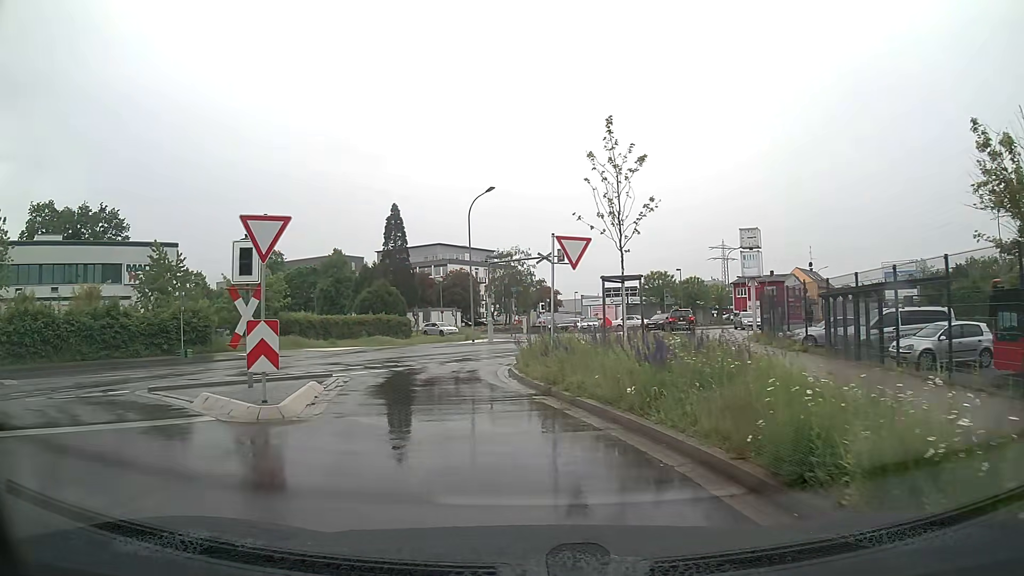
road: unclassified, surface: asphalt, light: Day
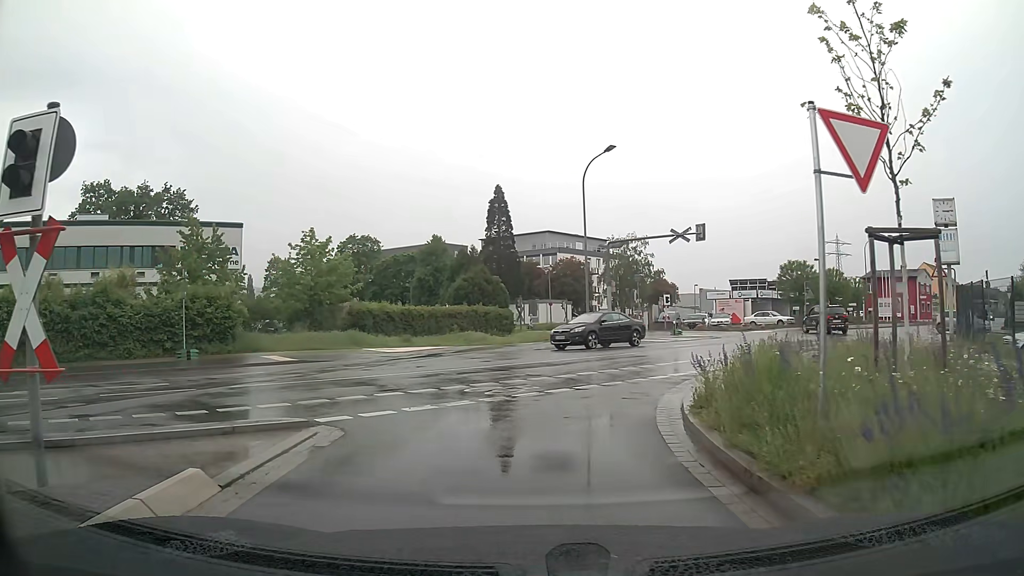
(-0.7, +8.8) m; -9°
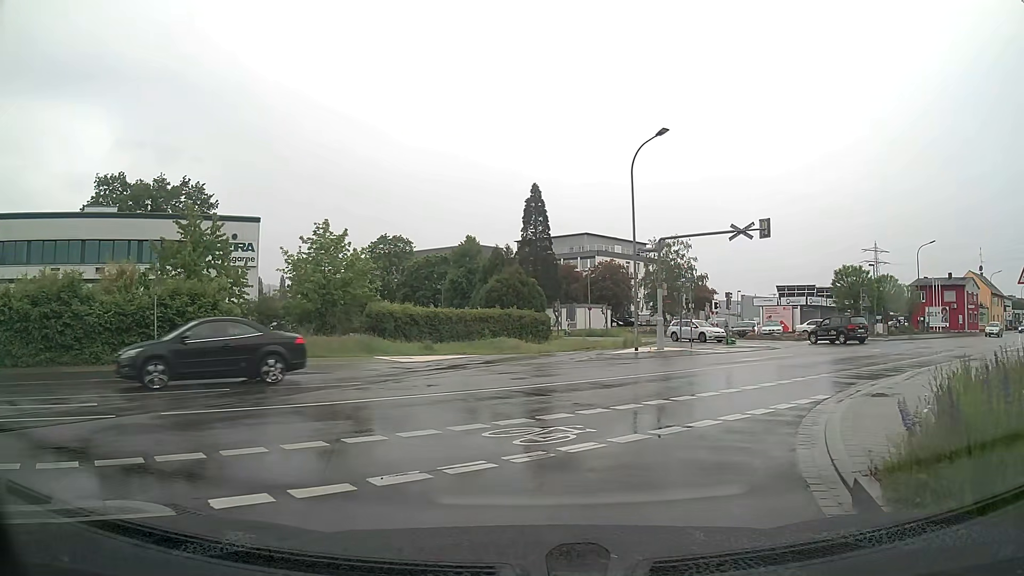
(-0.1, +4.0) m; -3°
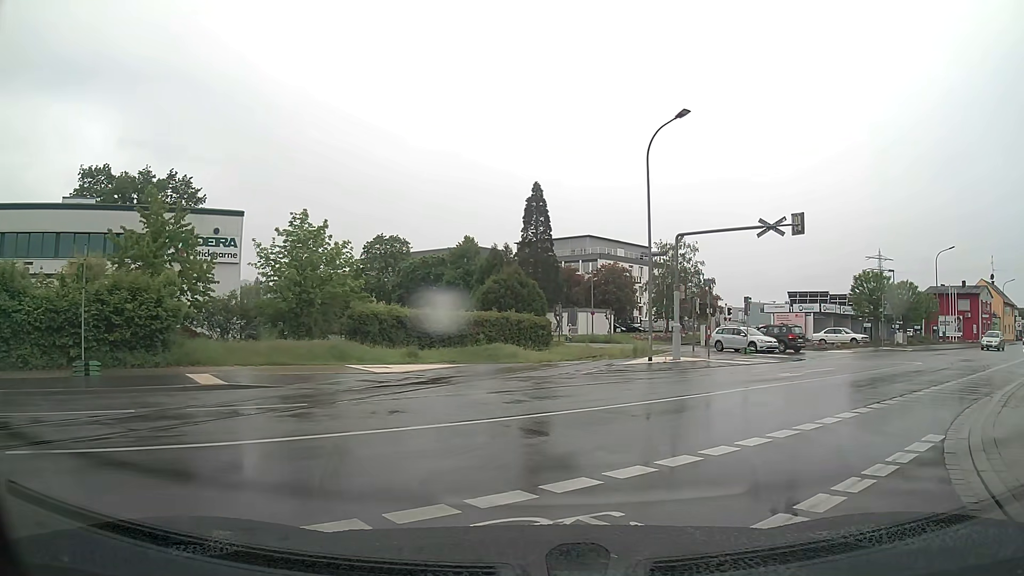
(0.0, +3.7) m; 0°
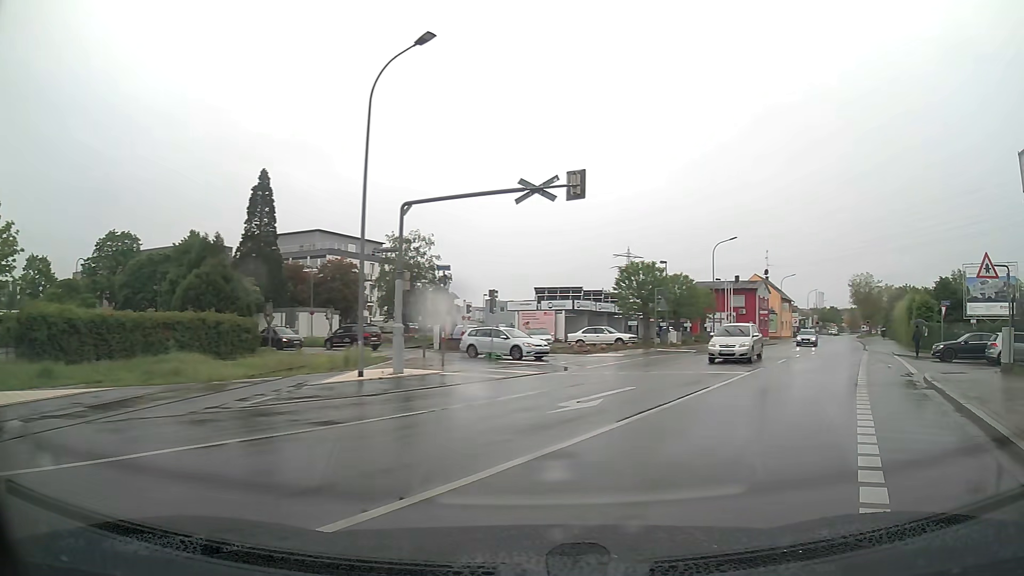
(+1.3, +7.5) m; +23°
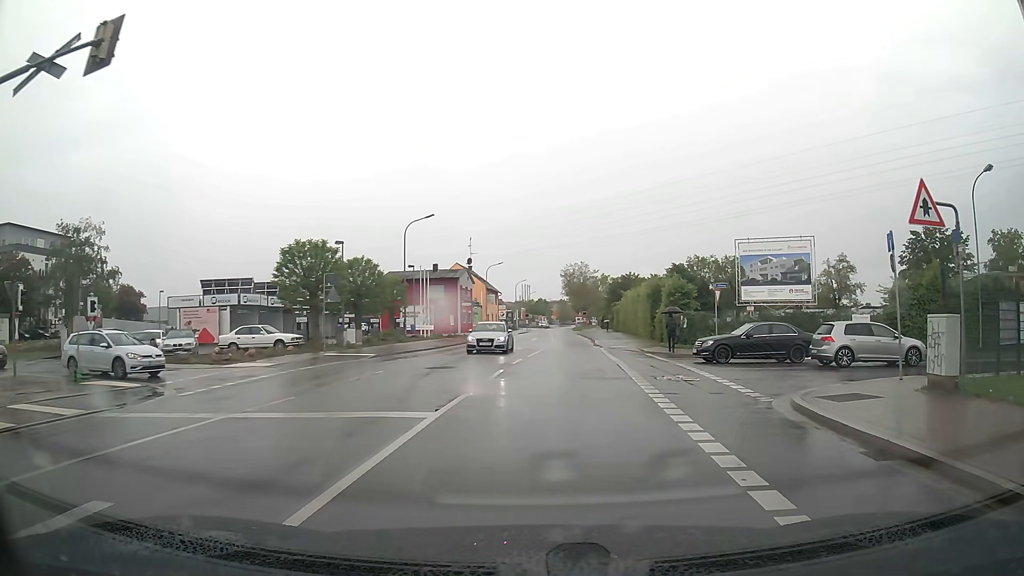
(+2.6, +9.8) m; +25°
(0, +10) (+1, +20) (+1, +30) (+2, +40) (+2, +50) (+3, +60) (+3, +70) (+3, +80) (+3, +90) (+3, +100) m
